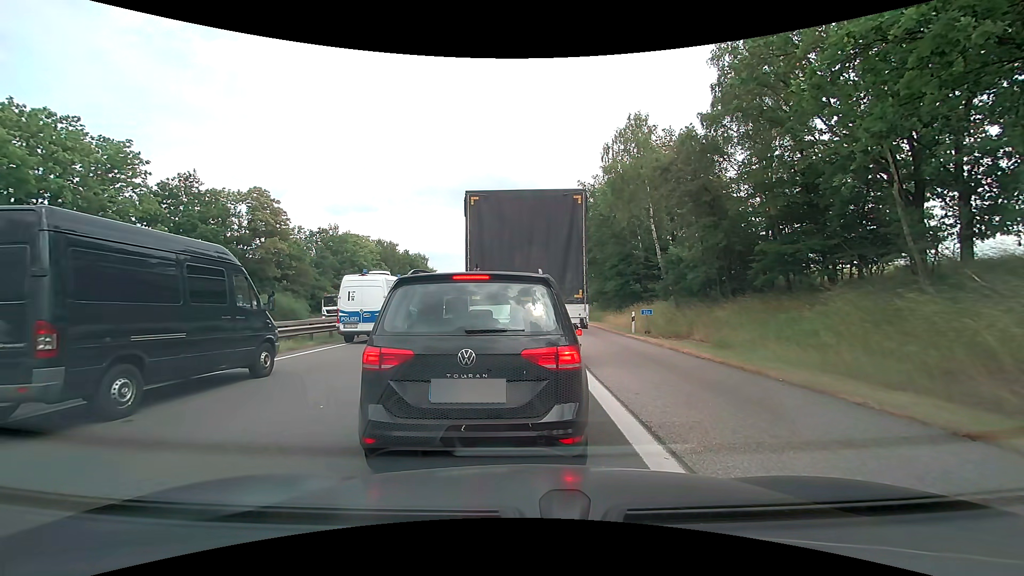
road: motorway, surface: asphalt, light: Day
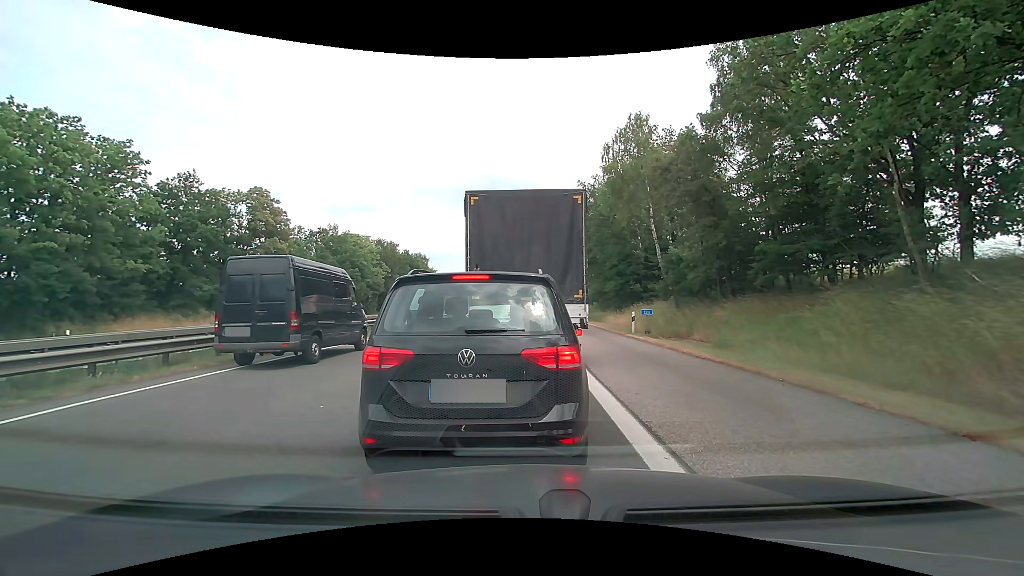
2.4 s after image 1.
(0.0, 0.0) m; 0°
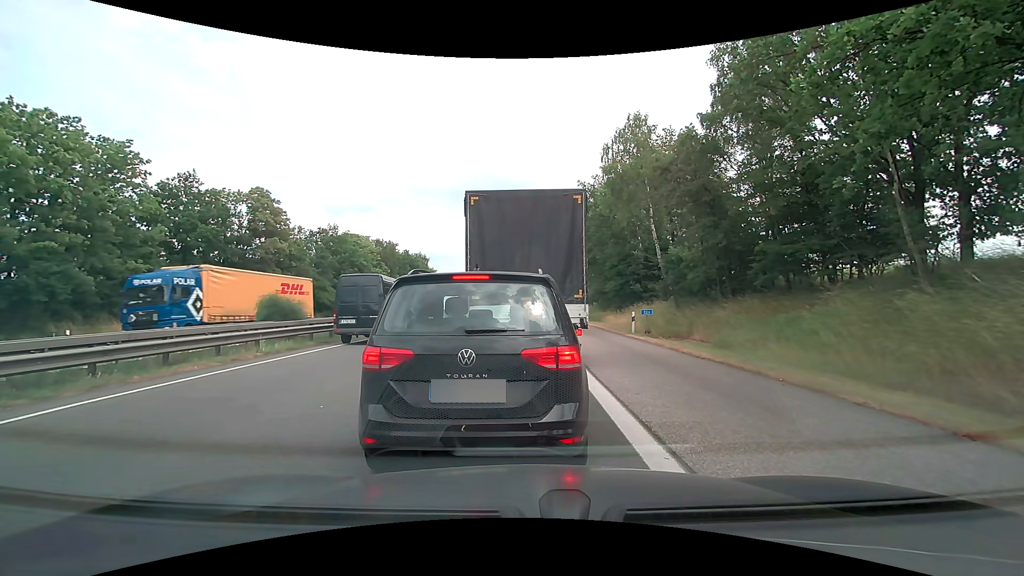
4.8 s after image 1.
(0.0, 0.0) m; 0°
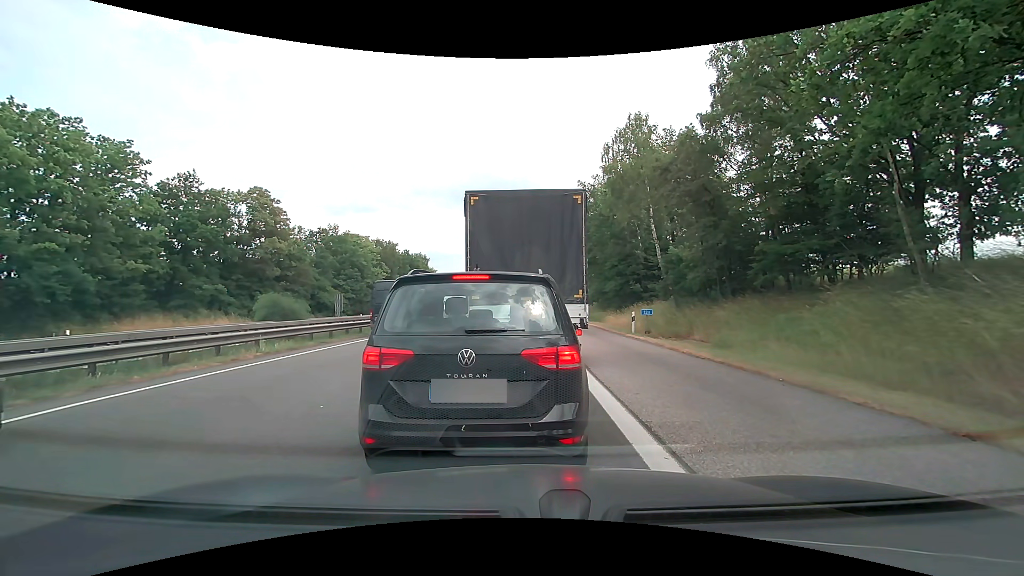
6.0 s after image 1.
(0.0, 0.0) m; 0°
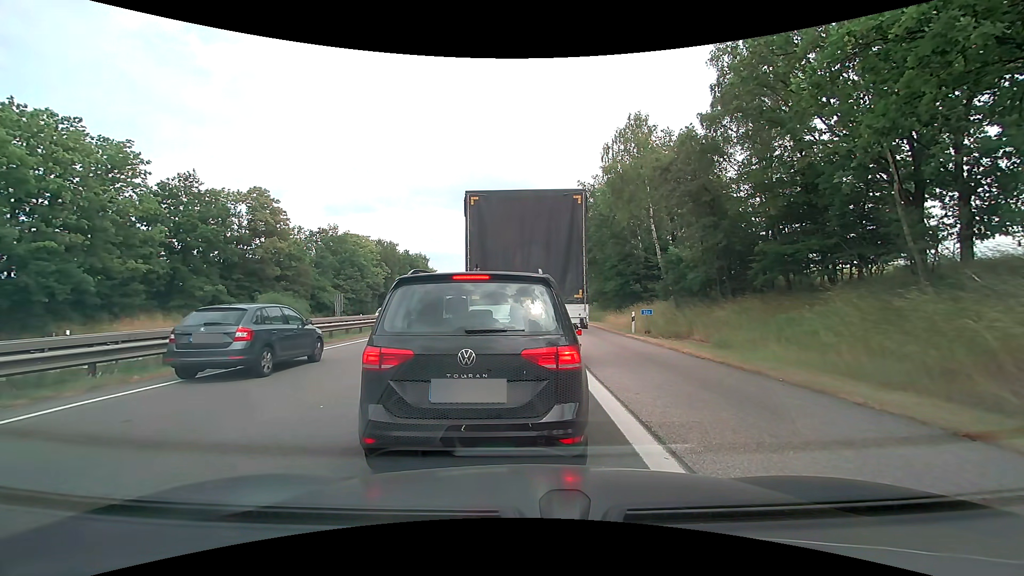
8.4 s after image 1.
(0.0, 0.0) m; 0°
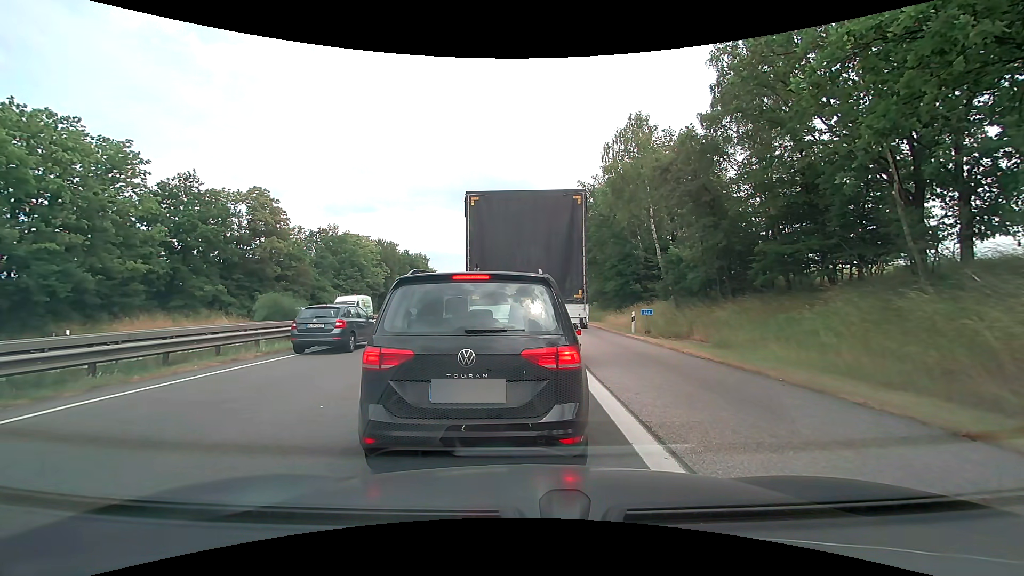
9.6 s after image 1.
(0.0, 0.0) m; 0°
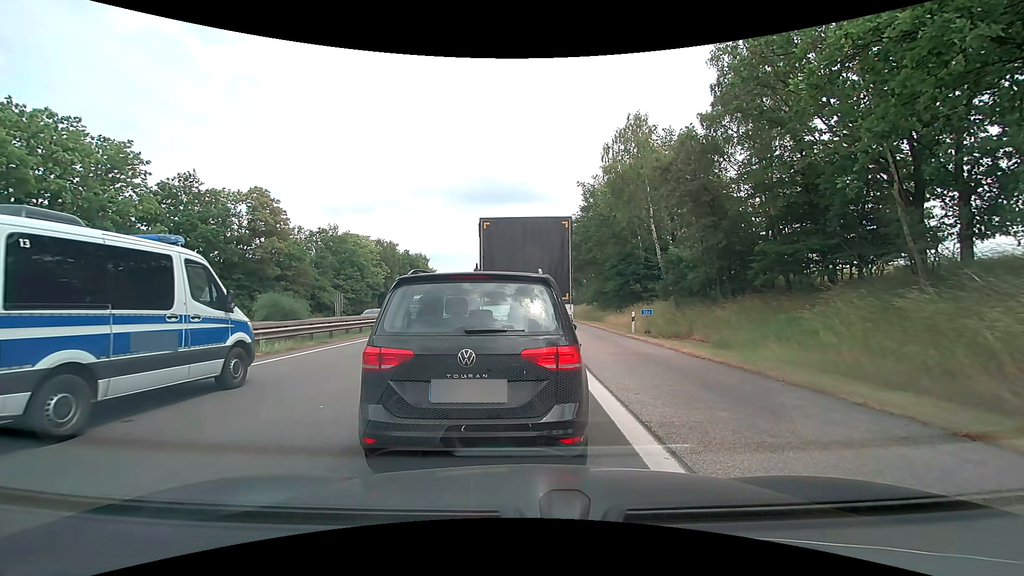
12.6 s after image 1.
(0.0, 0.0) m; 0°
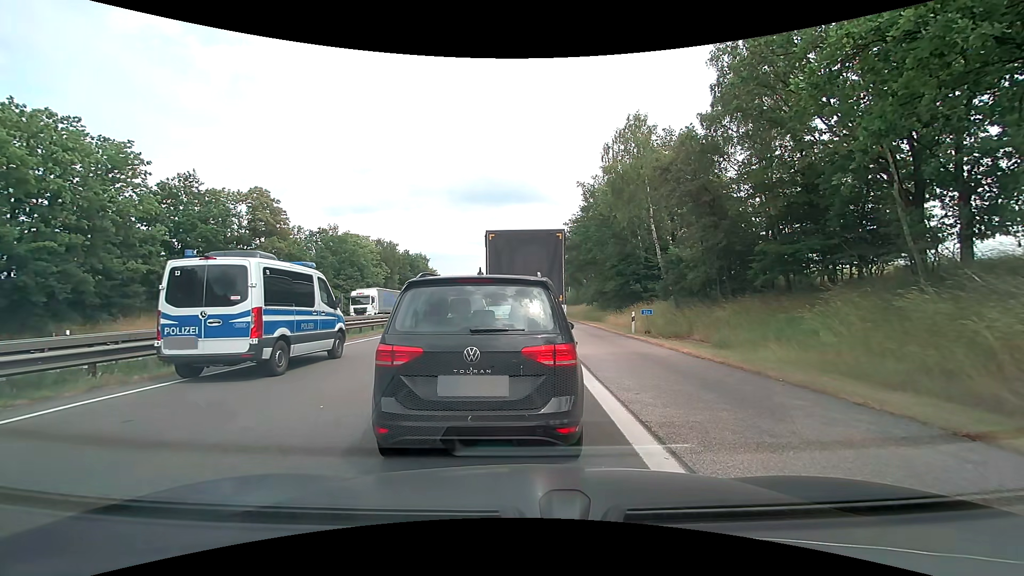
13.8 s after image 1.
(0.0, 0.0) m; 0°
